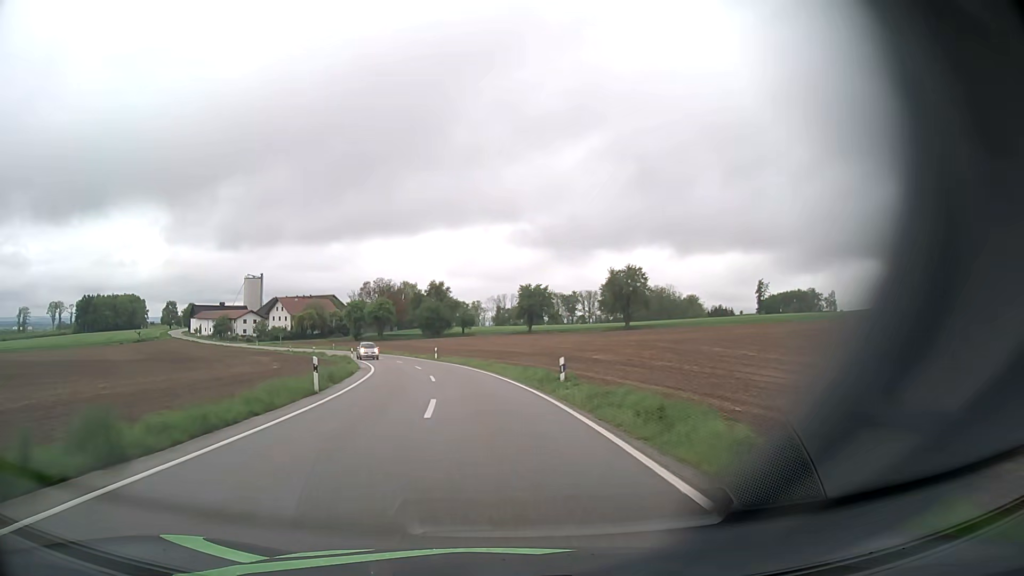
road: tertiary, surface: asphalt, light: Day
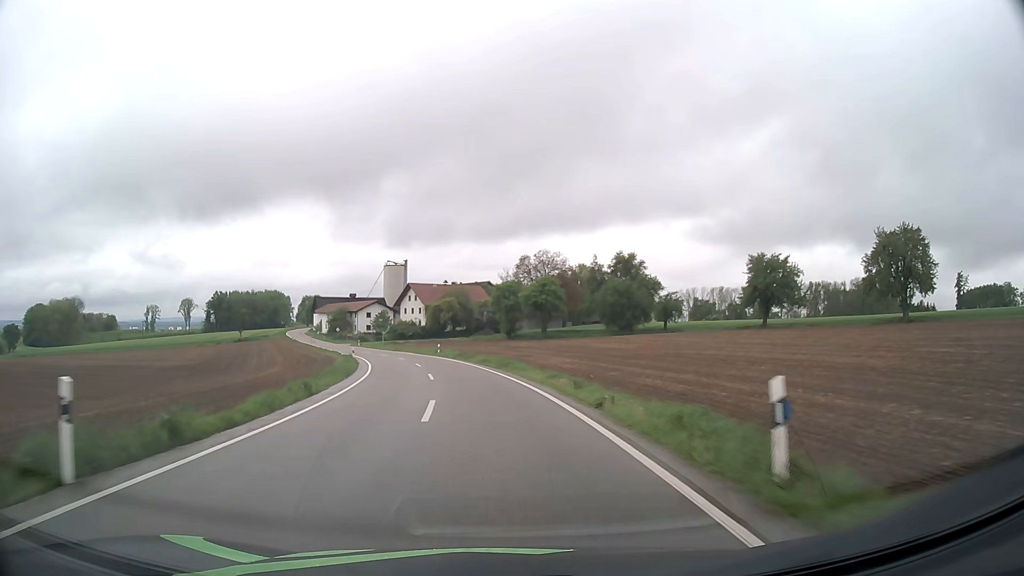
(-6.6, +50.0) m; -15°
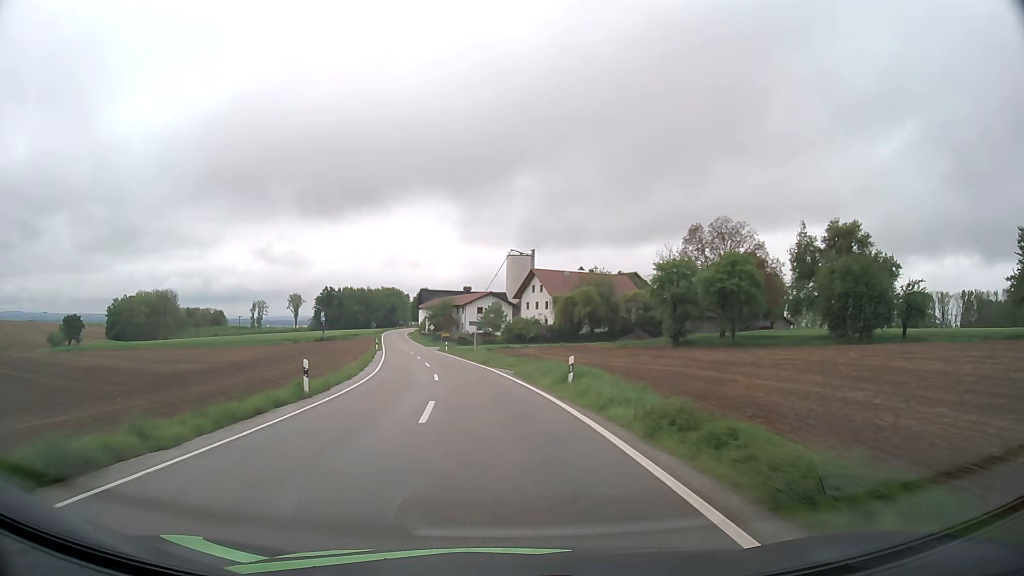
(-3.8, +37.5) m; -11°
(0, +10) (-1, +20) (-2, +30) (-3, +40) (-5, +50) (-7, +60) (-9, +69) (-10, +79) (-12, +89) (-14, +99) m
